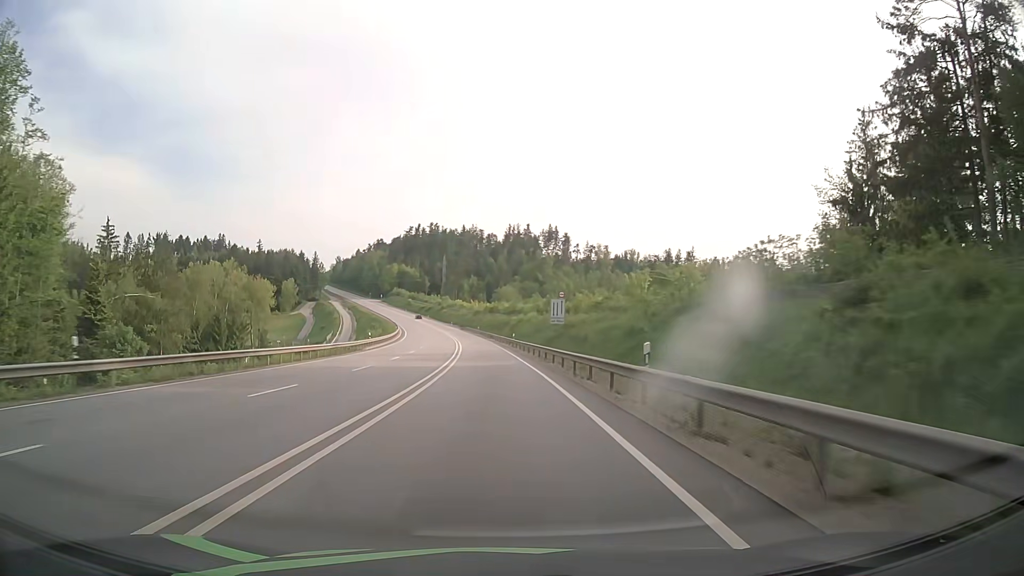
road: primary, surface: asphalt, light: Day
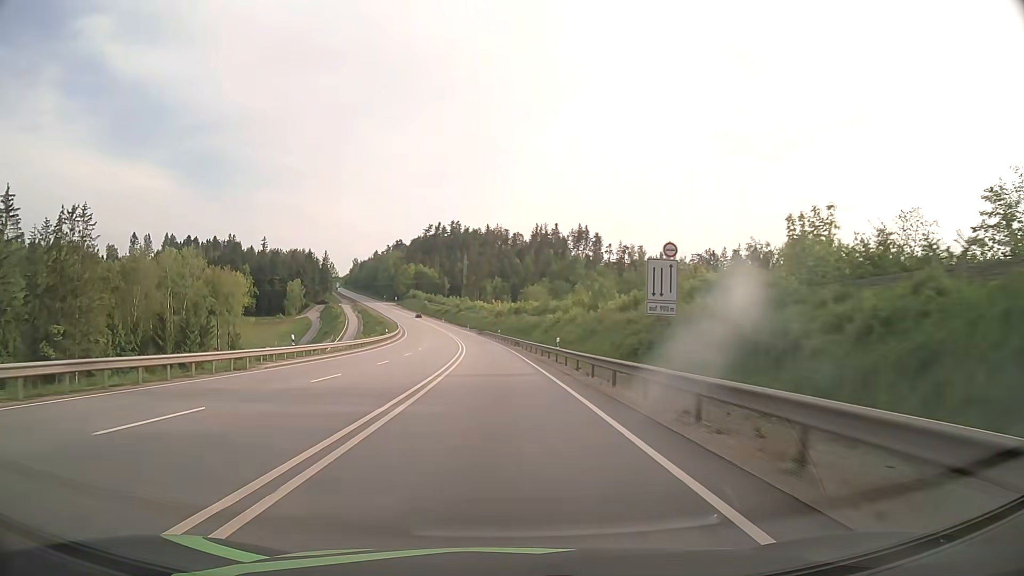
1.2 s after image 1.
(-0.6, +31.1) m; -2°
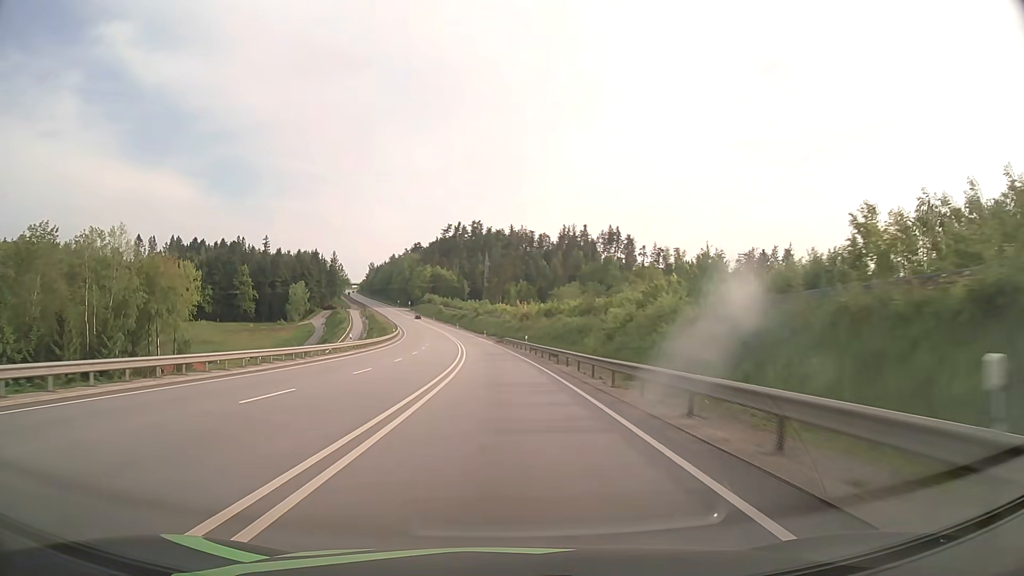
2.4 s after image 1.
(-0.6, +30.9) m; -2°
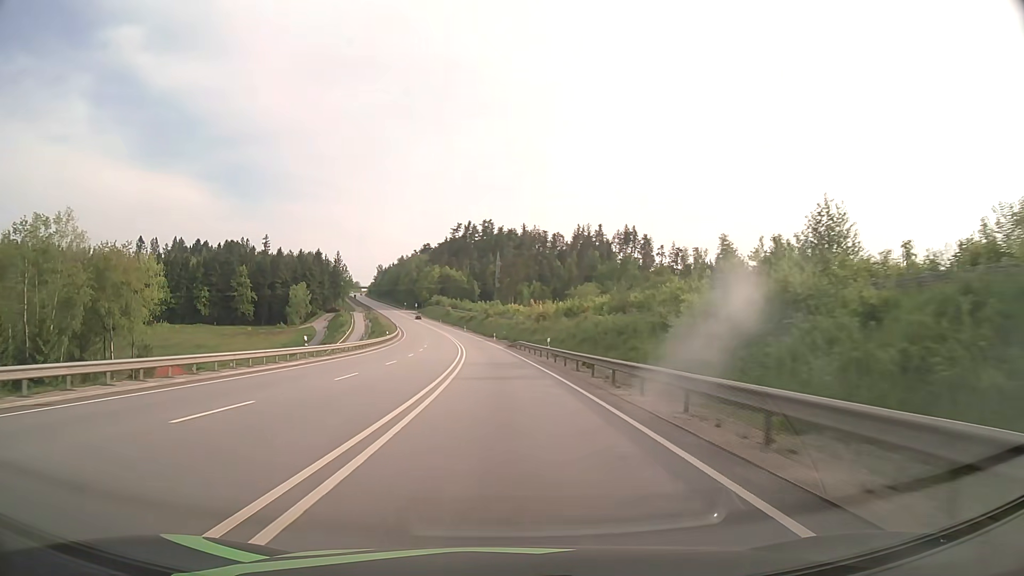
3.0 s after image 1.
(-0.1, +15.4) m; -1°
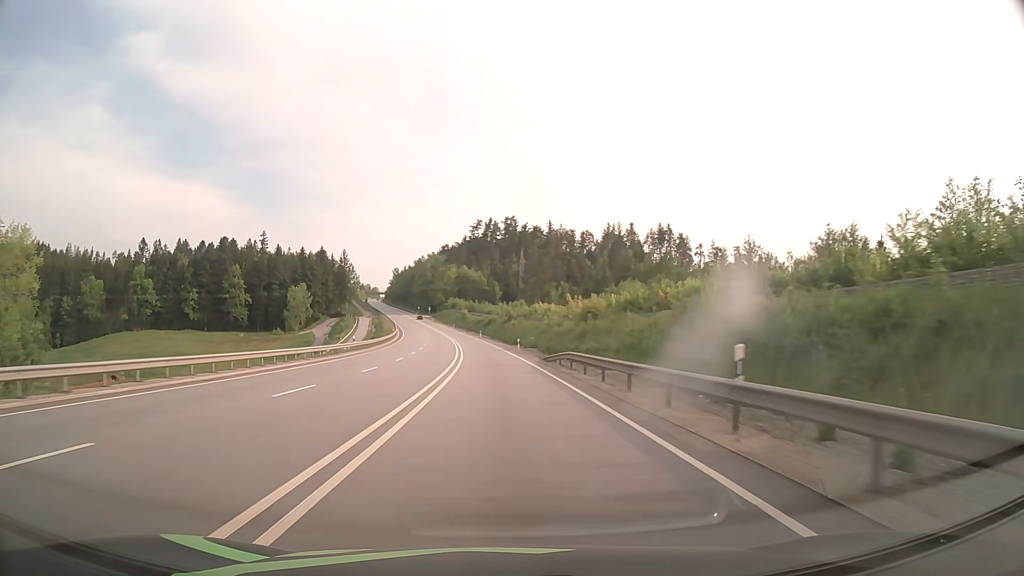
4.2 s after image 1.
(-0.6, +30.7) m; -2°
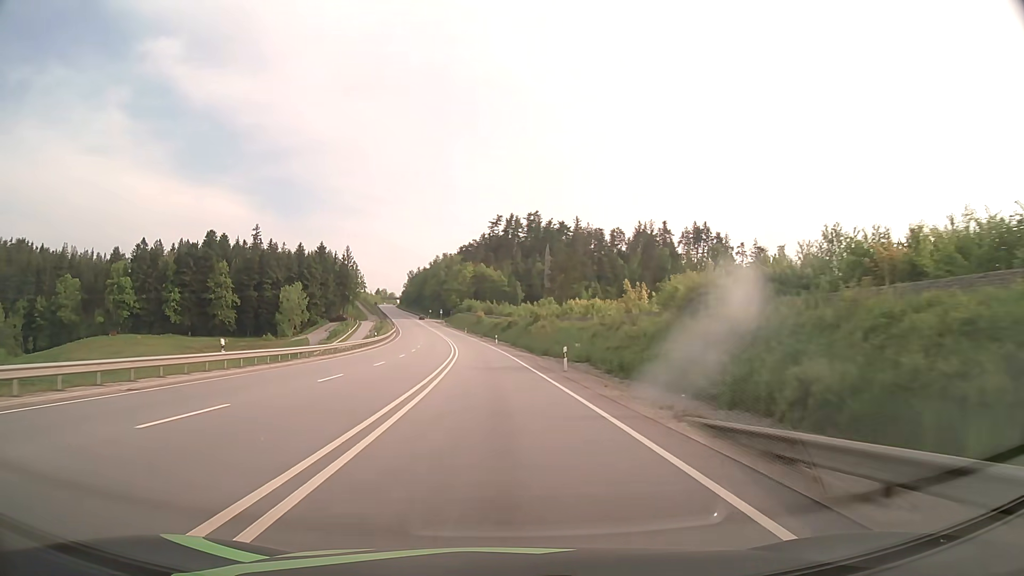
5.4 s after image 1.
(-0.5, +30.5) m; -2°
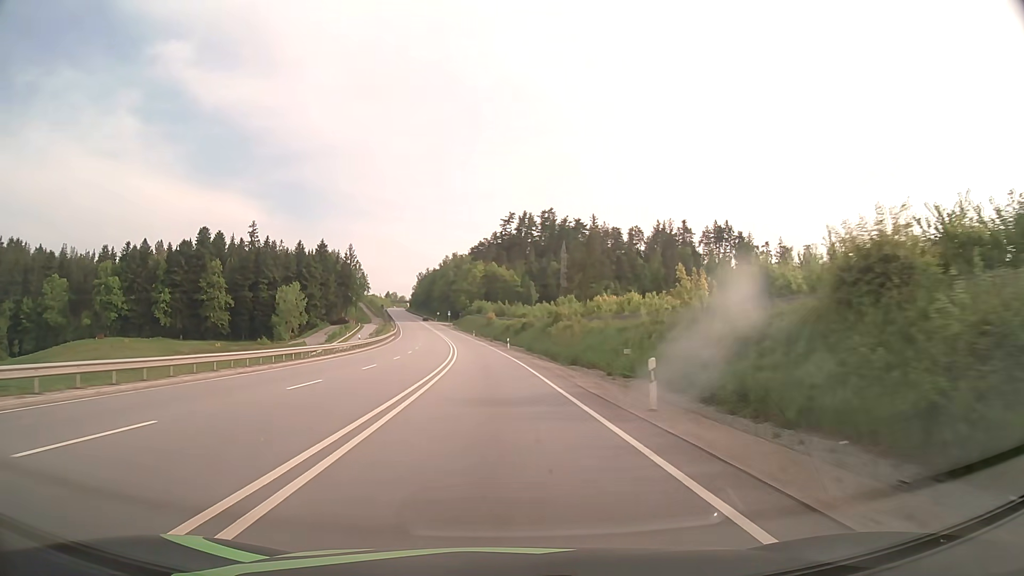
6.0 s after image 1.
(-0.1, +15.2) m; -1°
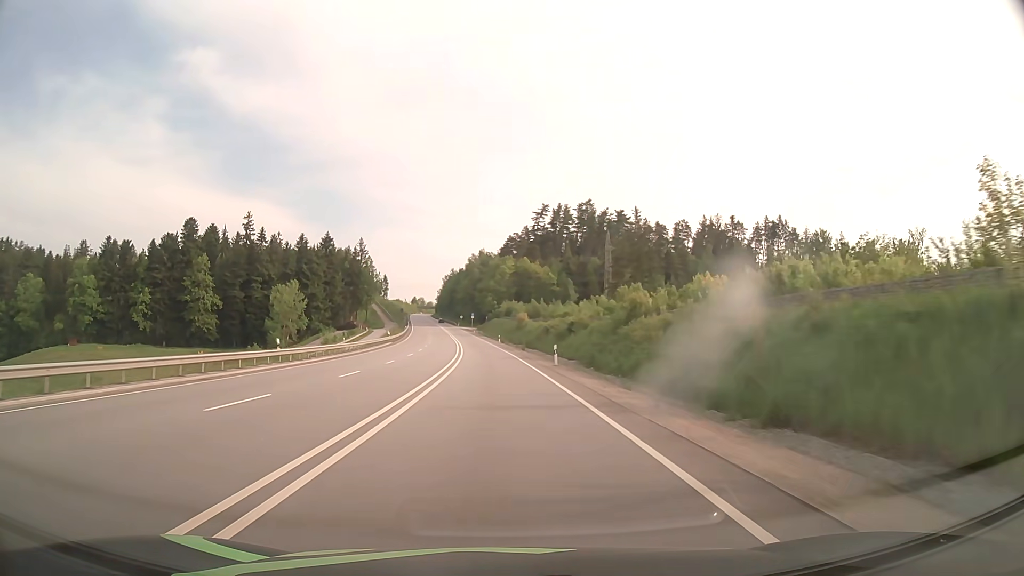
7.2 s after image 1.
(-0.7, +30.4) m; -3°
(0, +10) (0, +20) (-1, +30) (-1, +40) (-2, +50) (-2, +60) (-3, +70) (-4, +80) (-5, +90) (-5, +100) m
